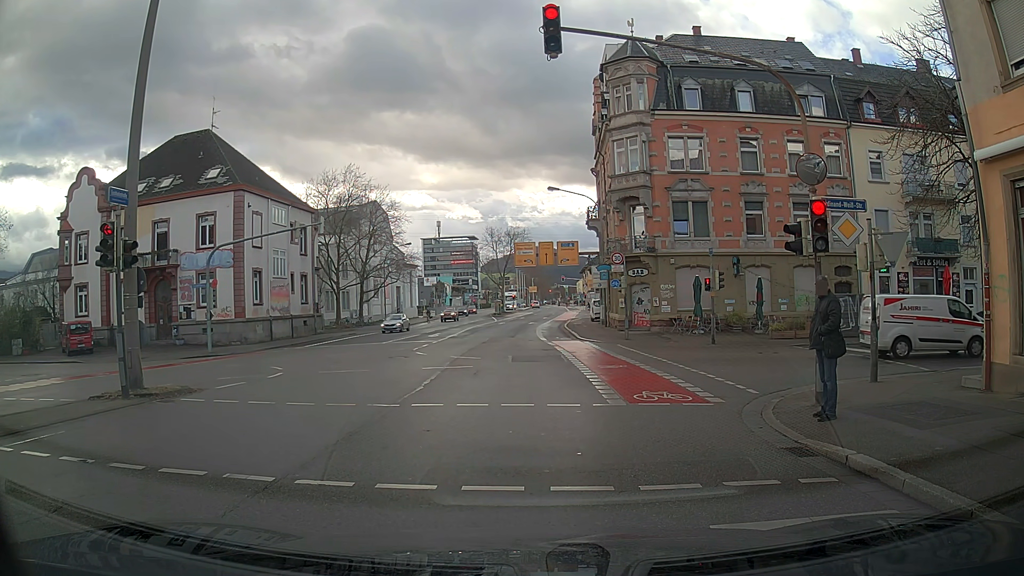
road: secondary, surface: asphalt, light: Day
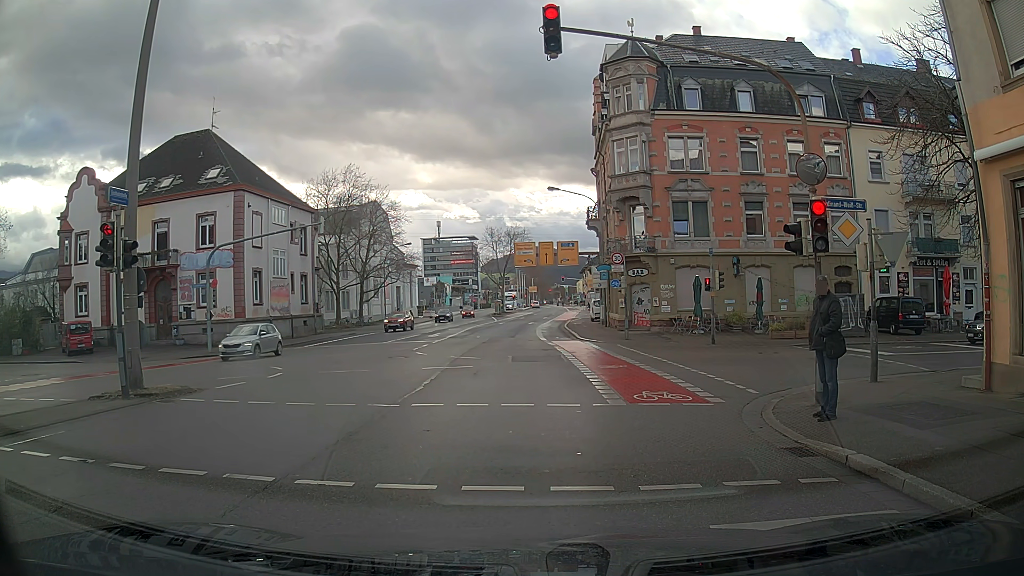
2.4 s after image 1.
(0.0, 0.0) m; 0°
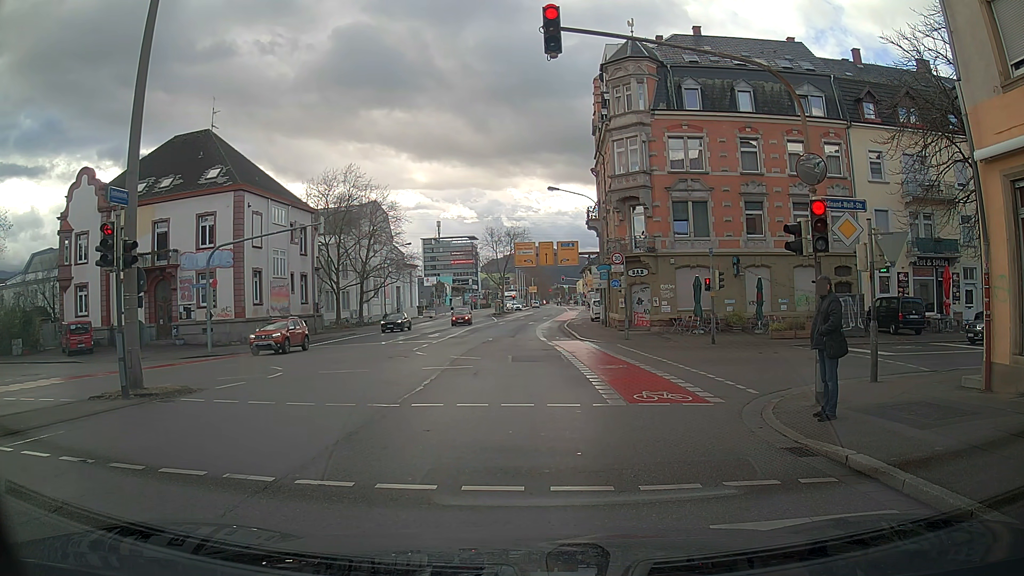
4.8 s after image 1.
(0.0, 0.0) m; 0°
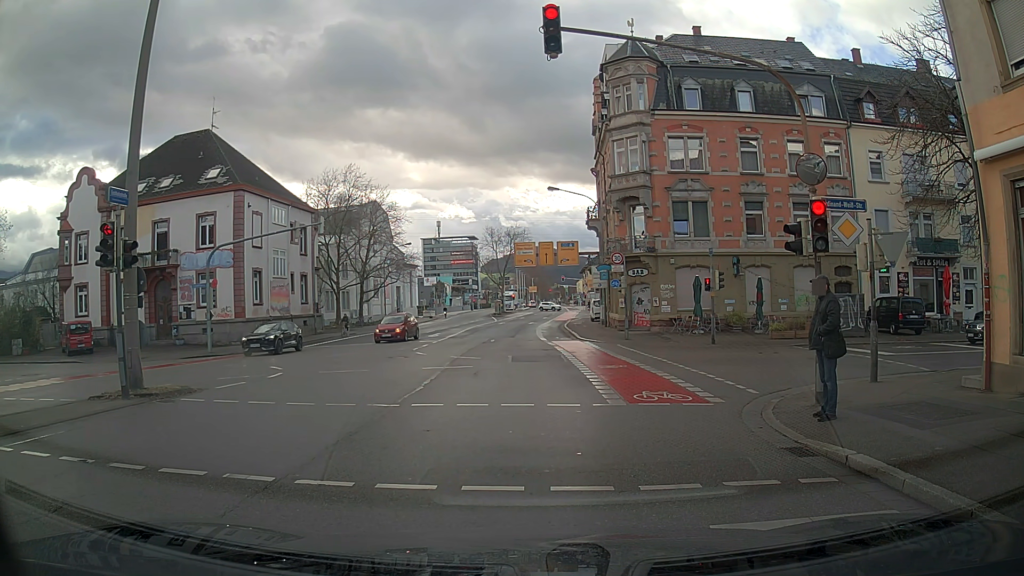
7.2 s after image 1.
(0.0, 0.0) m; 0°
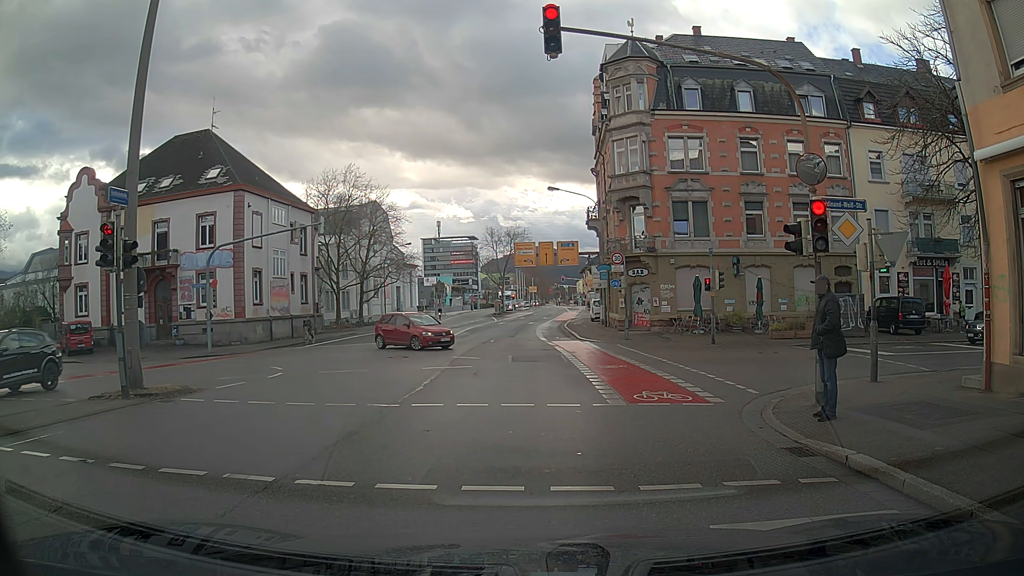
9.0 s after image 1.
(0.0, 0.0) m; 0°
